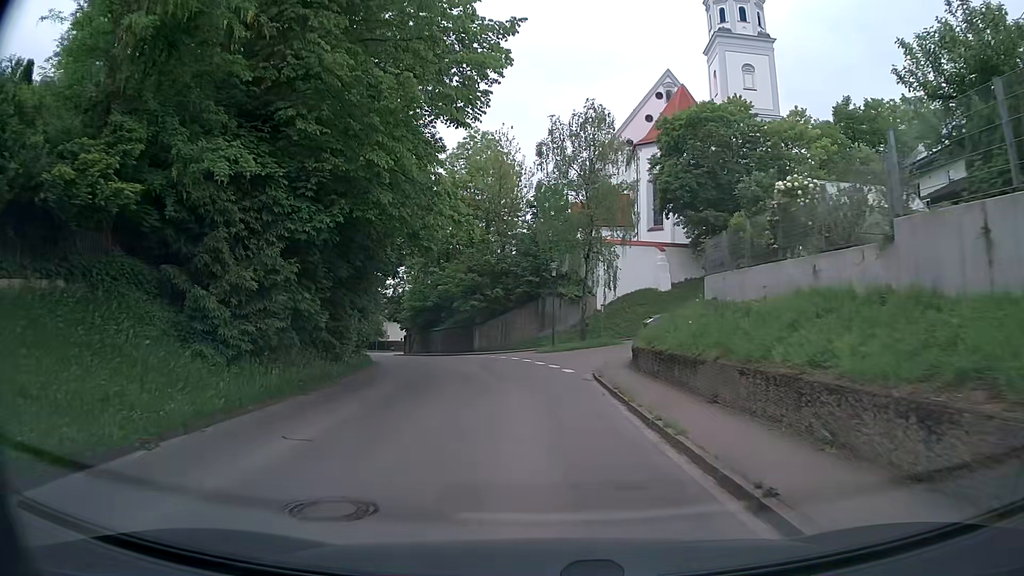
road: tertiary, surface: asphalt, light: Day
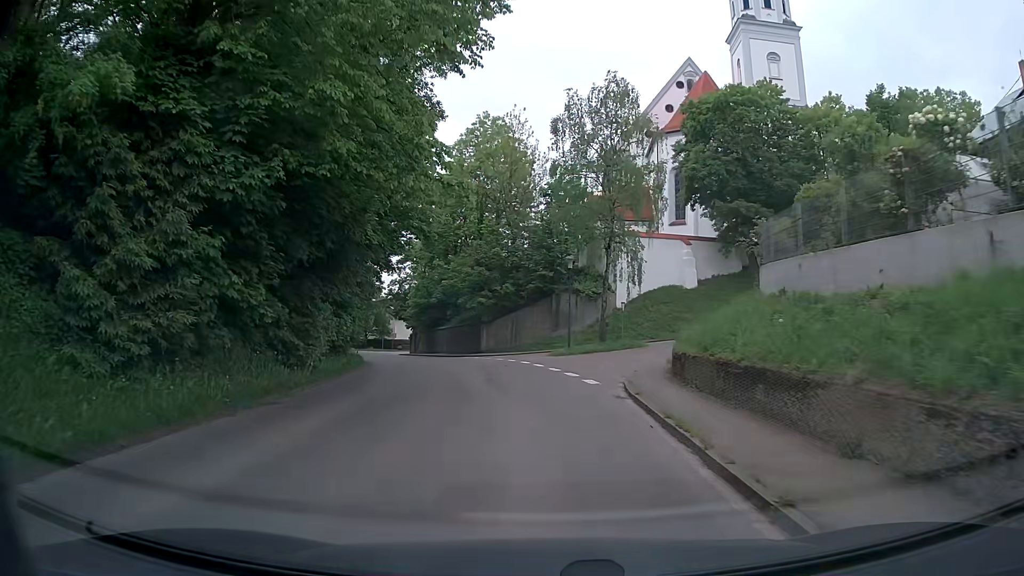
(0.0, +4.5) m; 0°
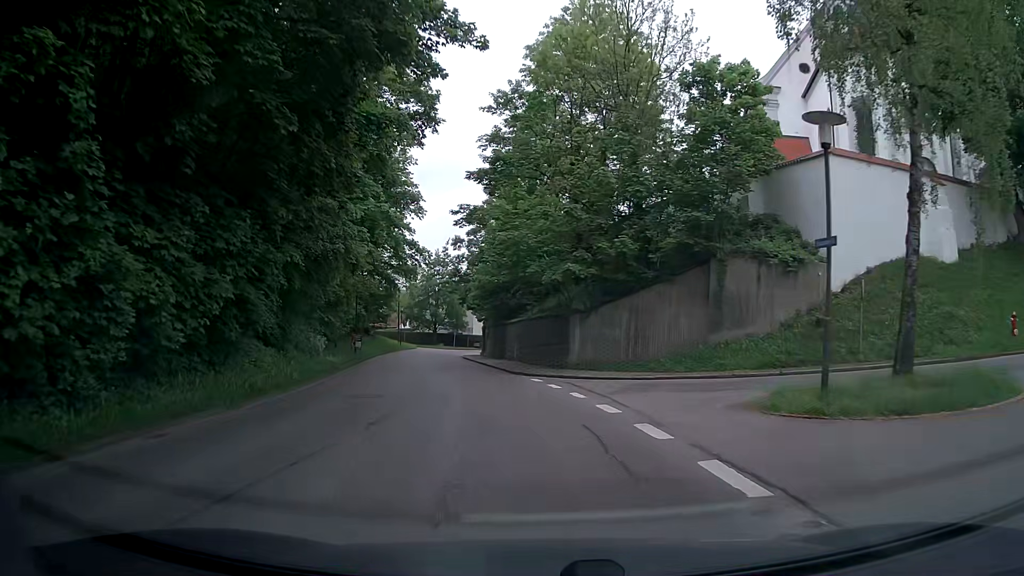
(-1.1, +22.3) m; -8°
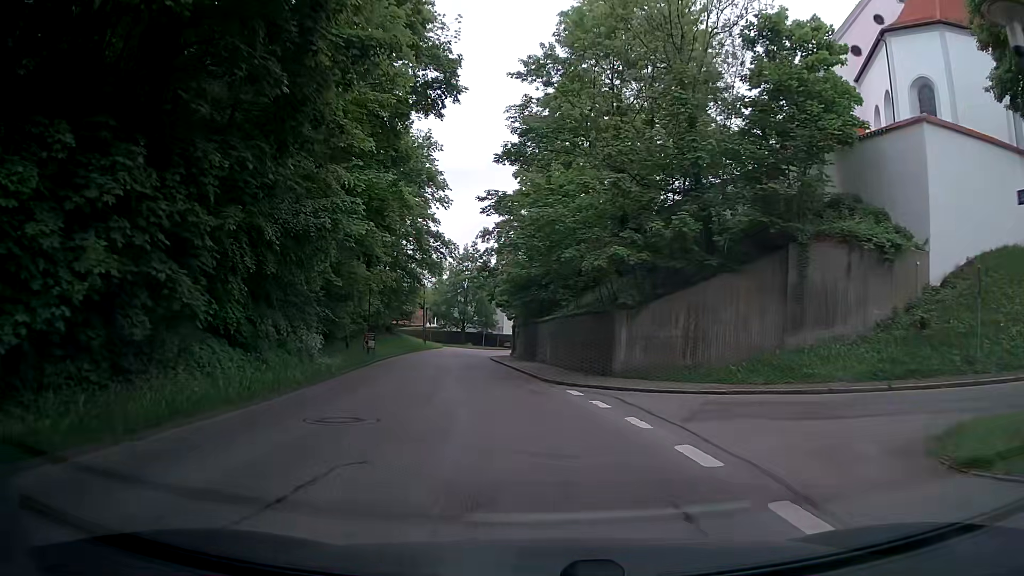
(-0.1, +4.6) m; -3°
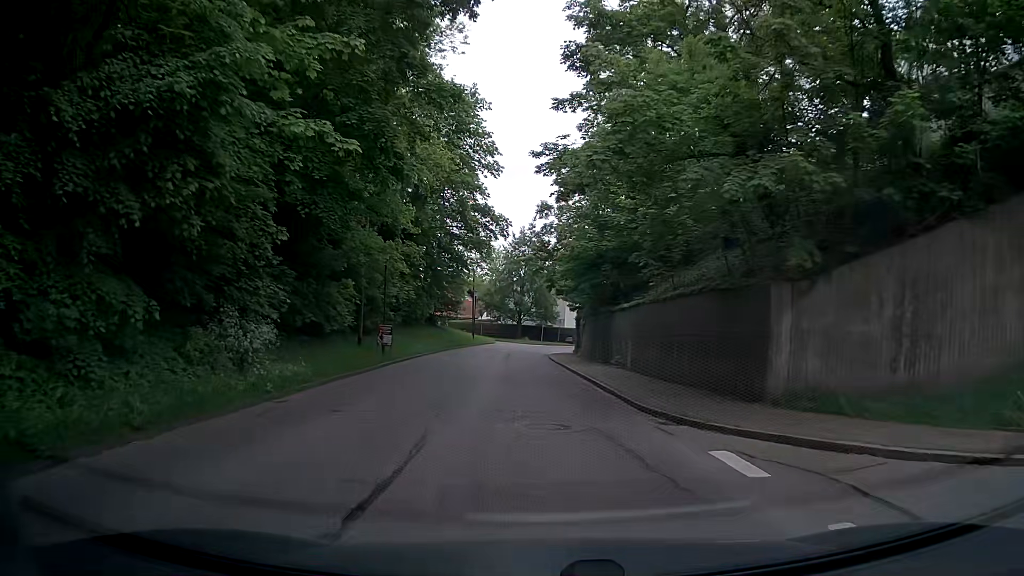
(-0.5, +9.7) m; -6°
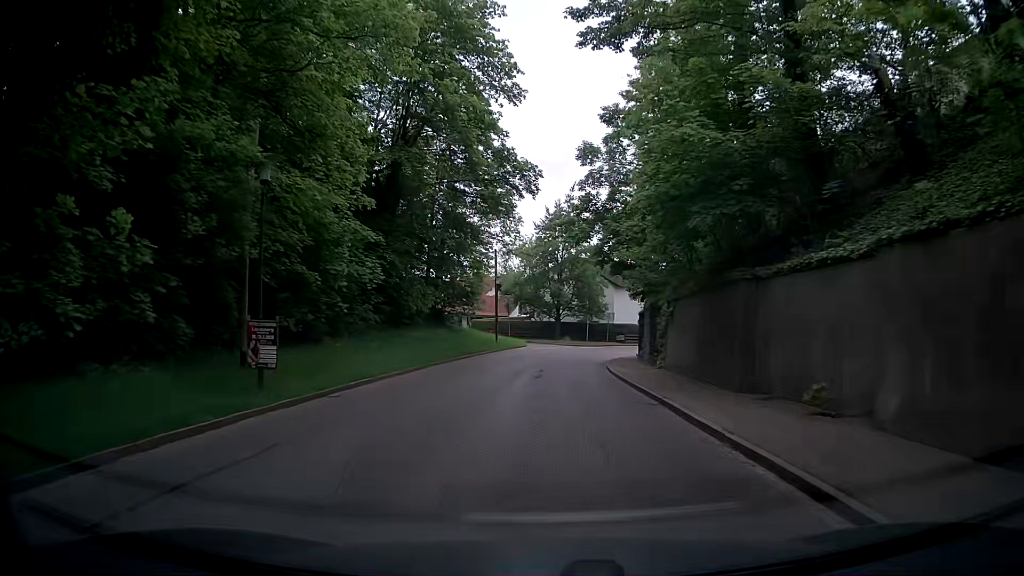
(-0.6, +15.7) m; -4°
(0, +10) (0, +20) (0, +30) (+2, +40) (+5, +49) (+10, +58) (+16, +66) (+24, +73) (+32, +78) (+41, +83) m
